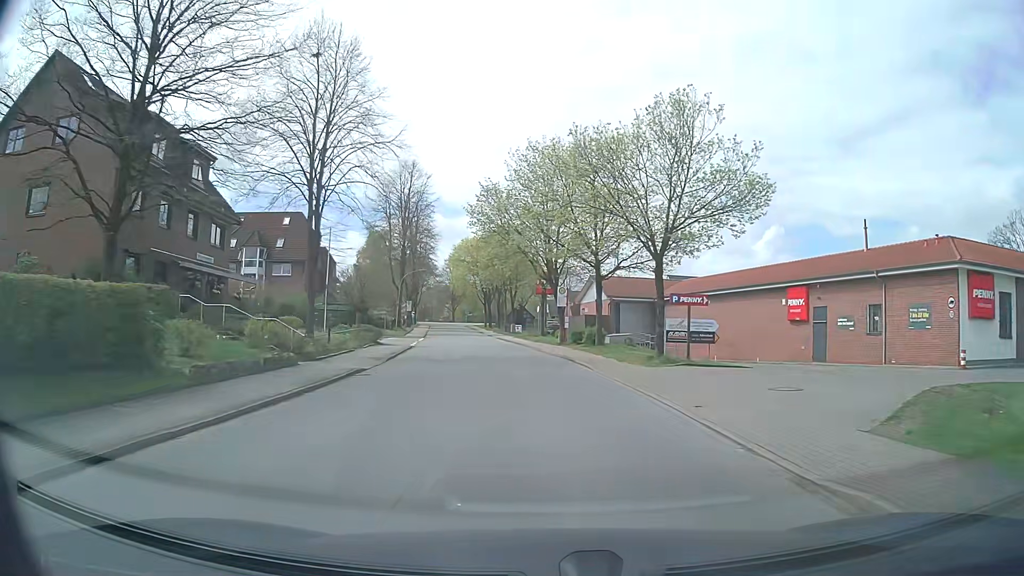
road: secondary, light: Day
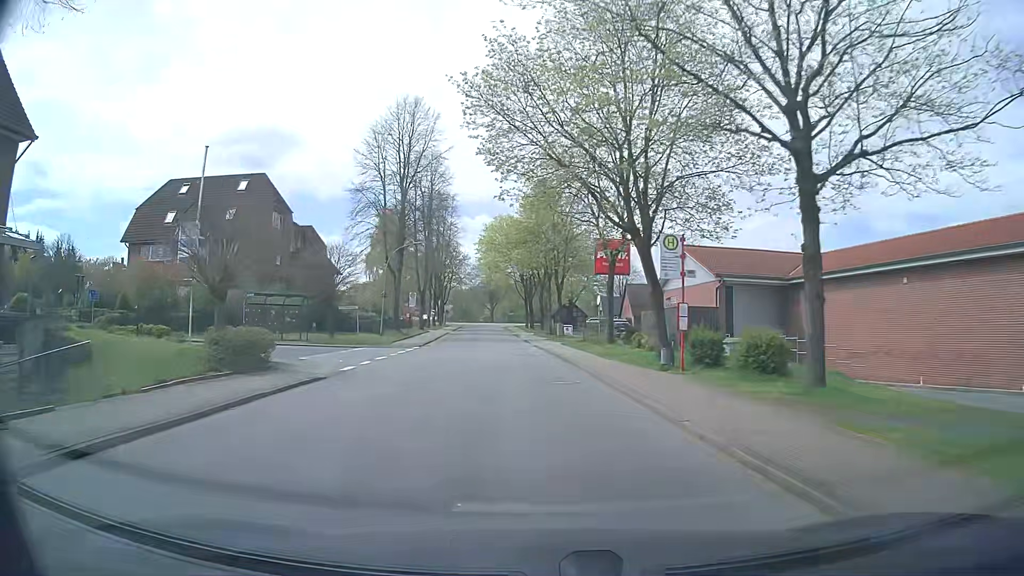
(-0.7, +23.0) m; -4°
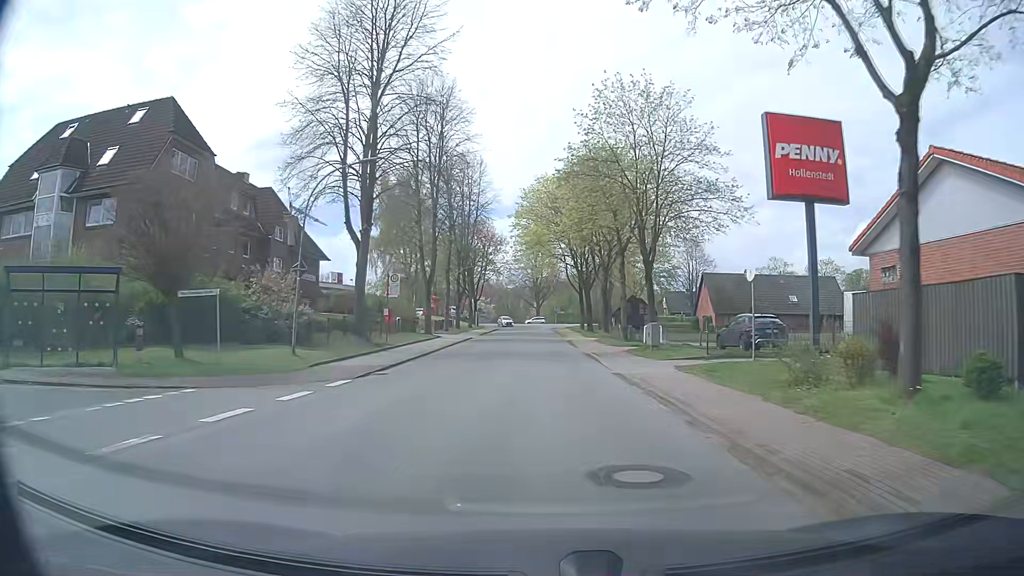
(-1.2, +22.9) m; -5°
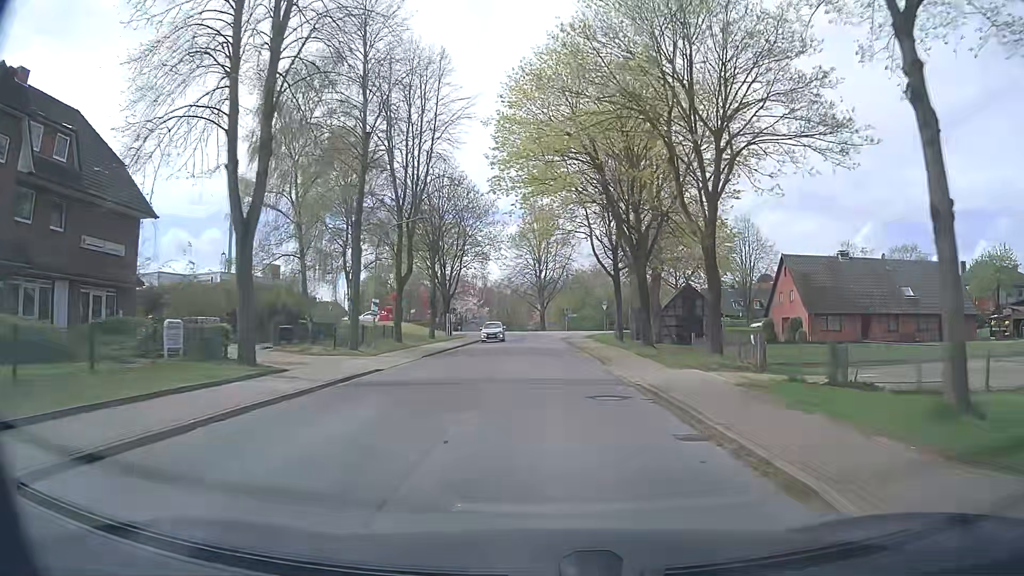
(-0.1, +30.5) m; 0°
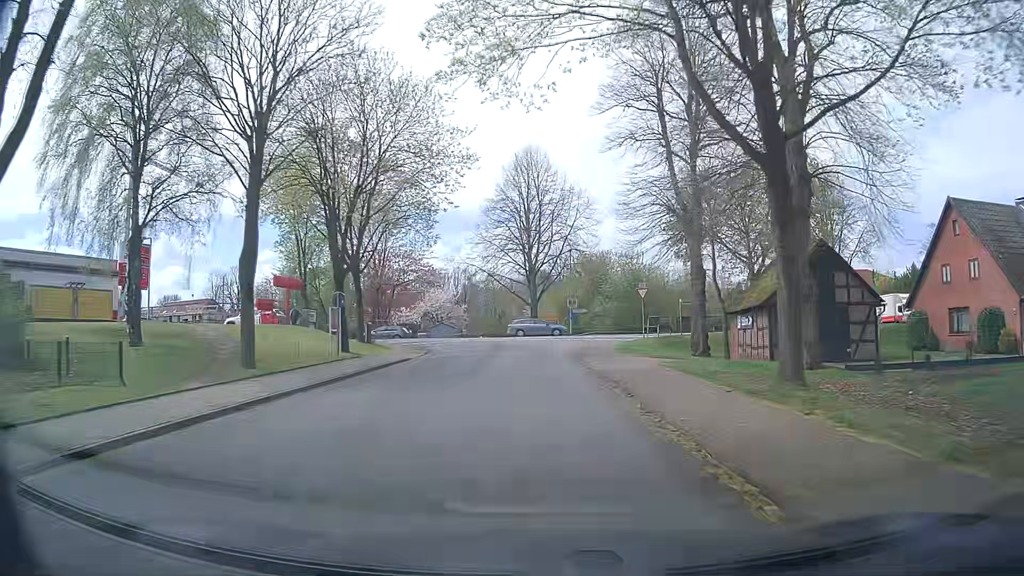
(+0.2, +30.1) m; -1°
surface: asphalt
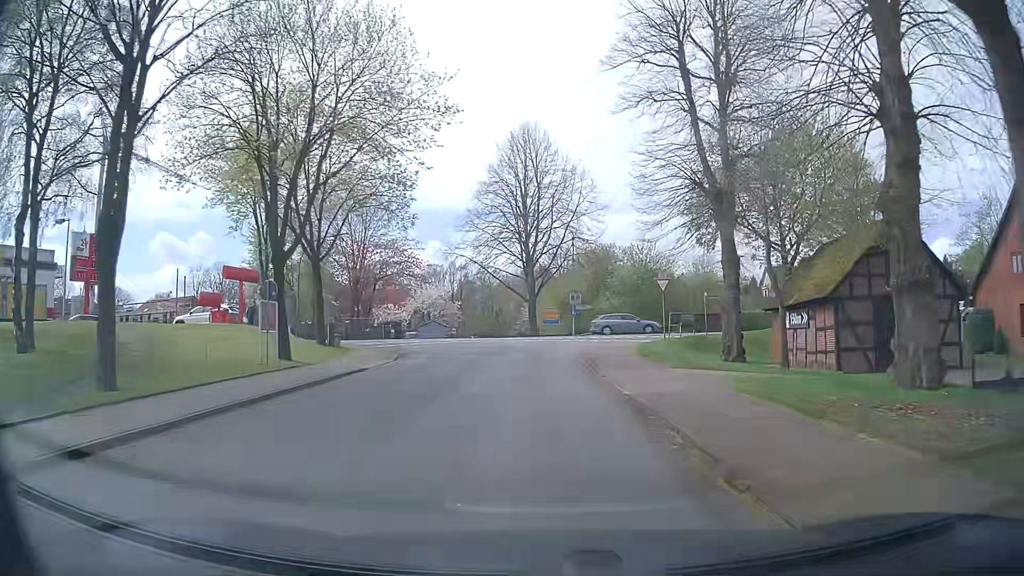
(+0.1, +6.8) m; +1°
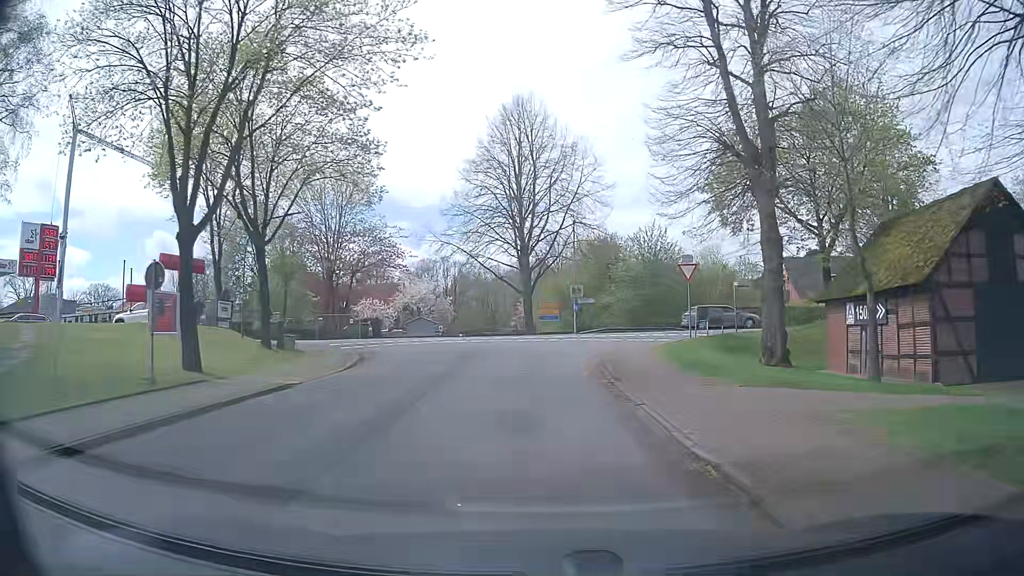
(+0.1, +6.0) m; +1°
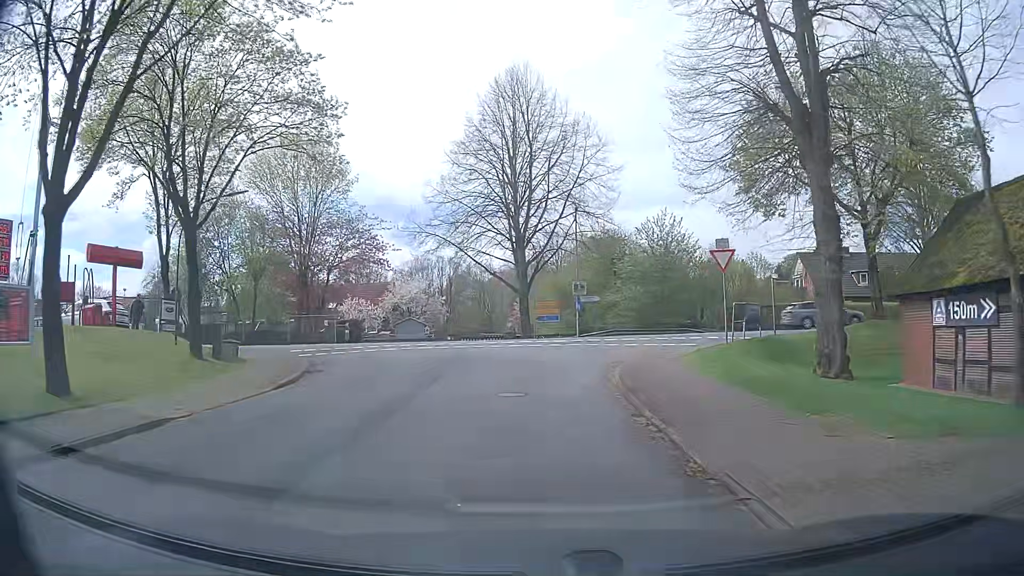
(0.0, +5.3) m; +1°
